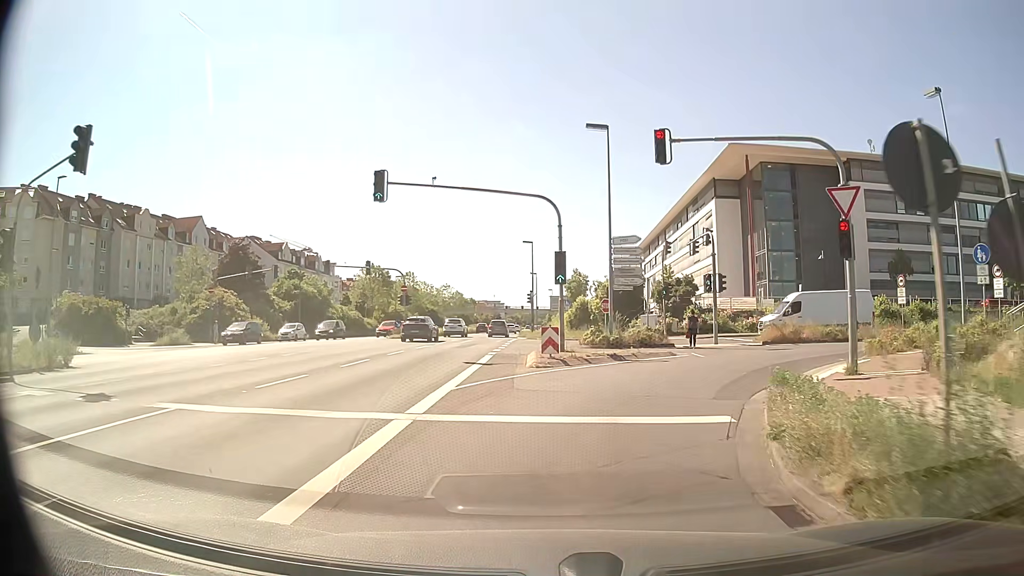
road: primary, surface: asphalt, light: Day
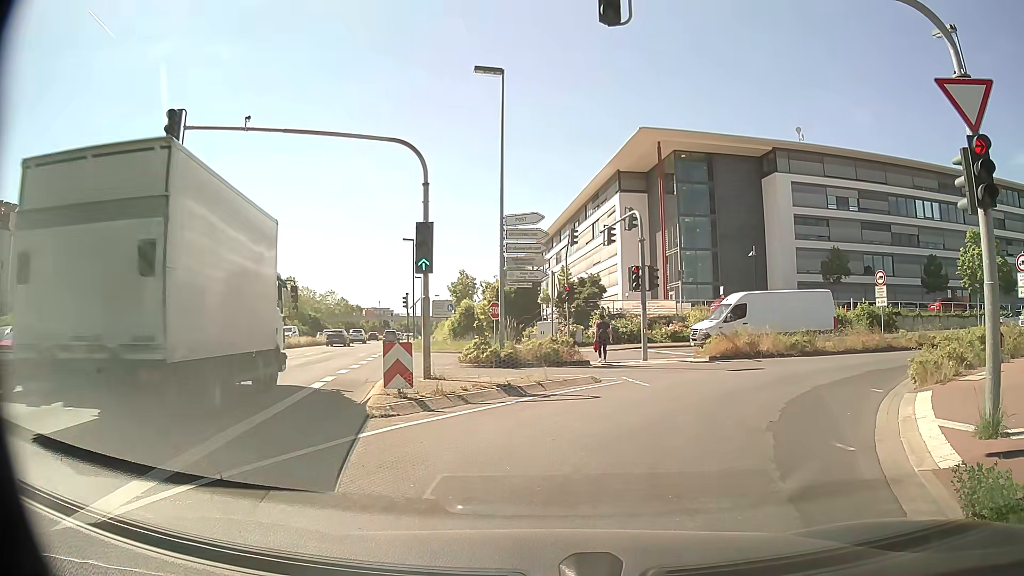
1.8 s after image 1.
(+0.4, +7.2) m; +10°
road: residential
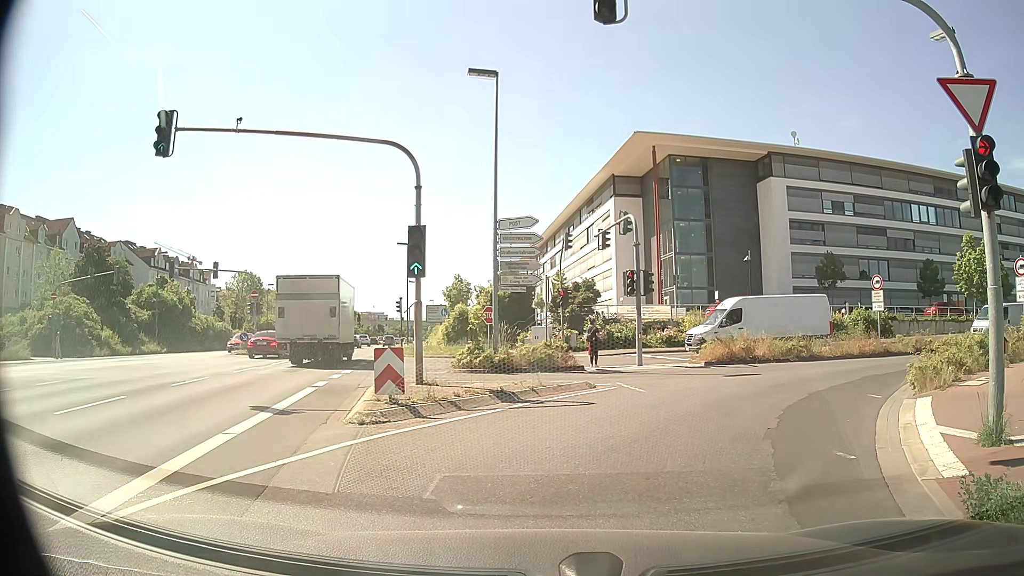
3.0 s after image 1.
(0.0, +0.2) m; 0°
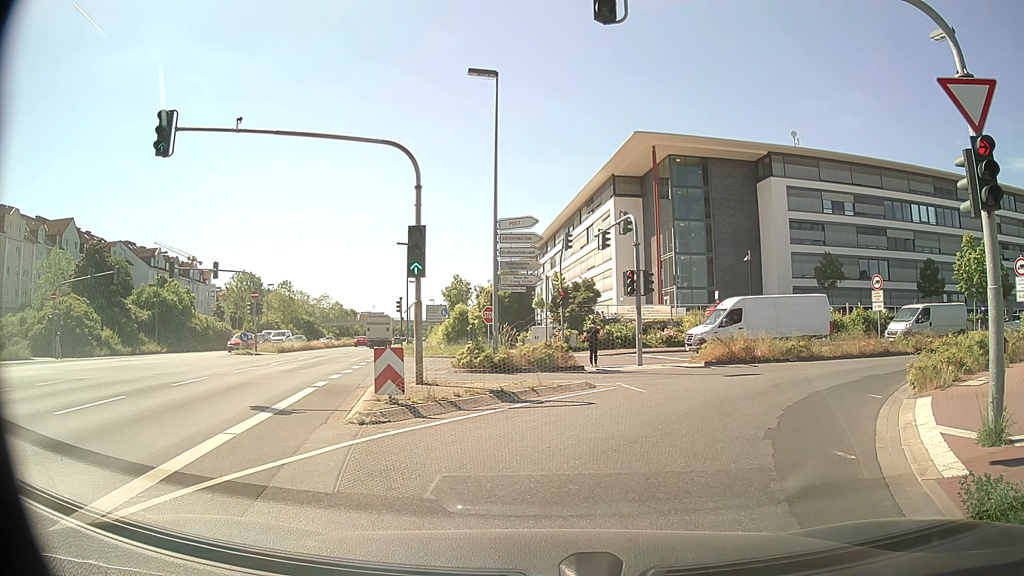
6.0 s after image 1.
(0.0, 0.0) m; 0°
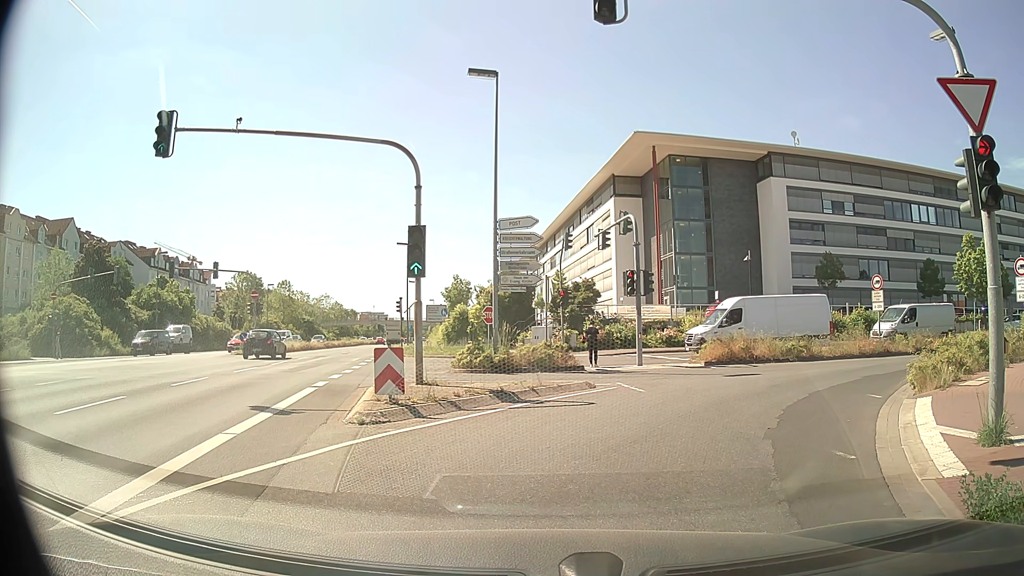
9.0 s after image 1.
(0.0, 0.0) m; 0°
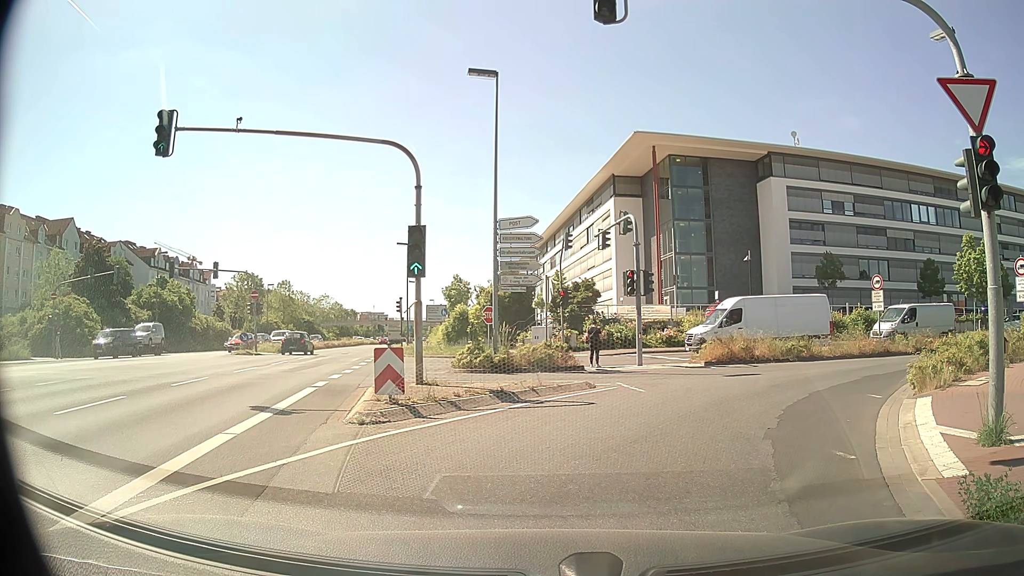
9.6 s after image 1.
(0.0, 0.0) m; 0°
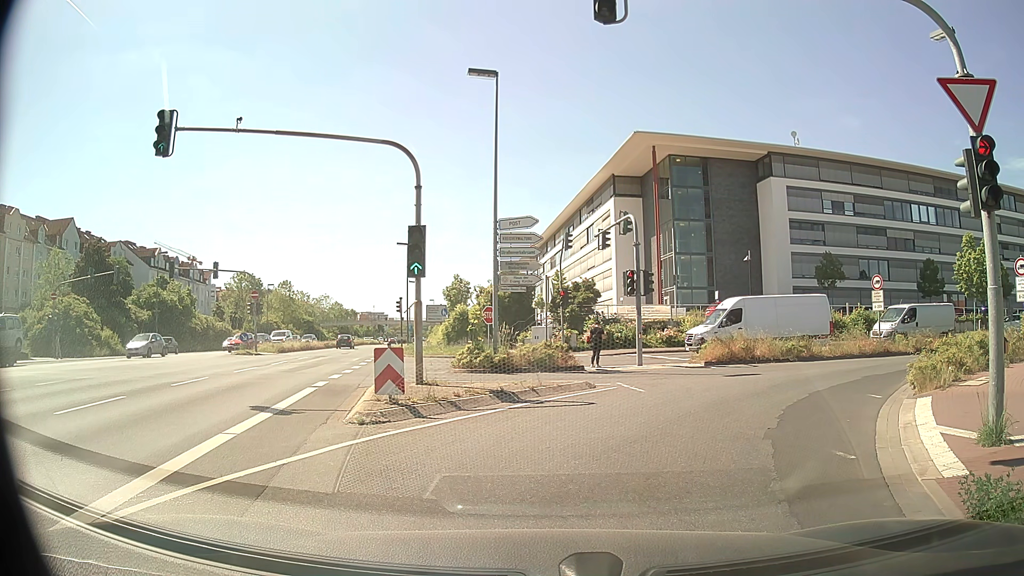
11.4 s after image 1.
(0.0, 0.0) m; 0°
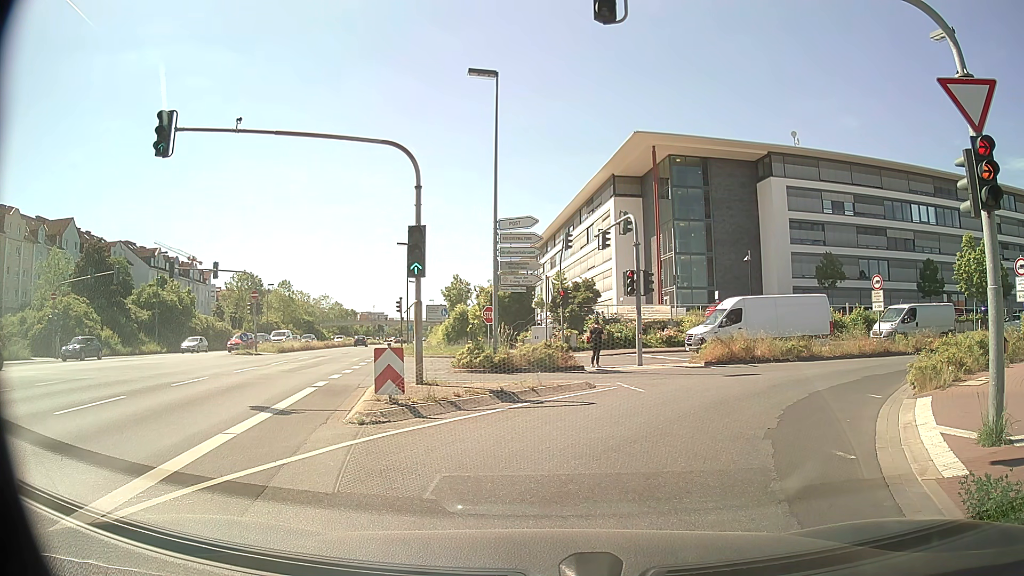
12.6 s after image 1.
(0.0, 0.0) m; 0°
(+2, +10) (+7, +18) (+16, +23) (+25, +26) (+35, +28) (+45, +29) (+55, +30) (+65, +31) (+75, +32) (+85, +33) m
